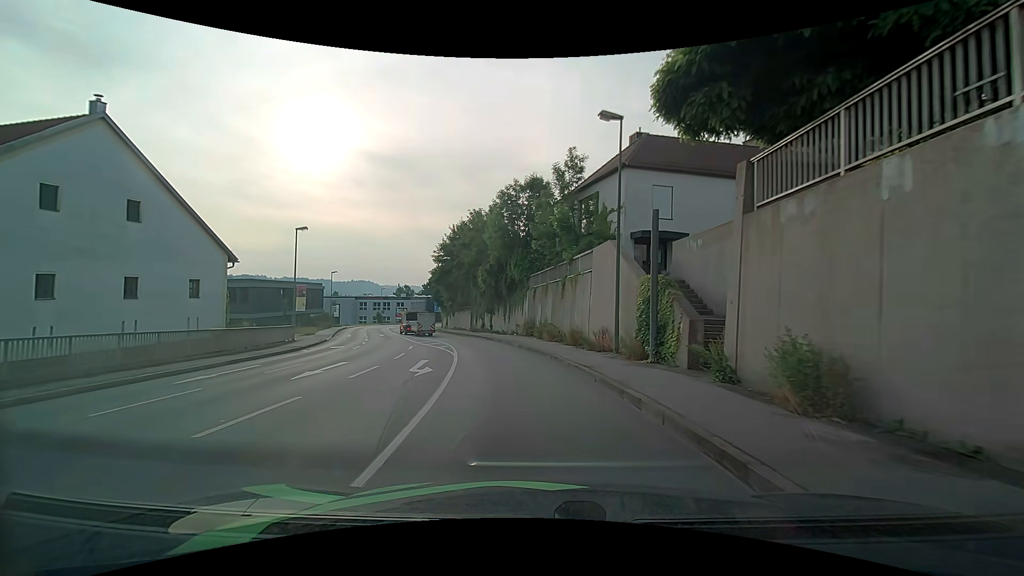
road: tertiary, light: Day
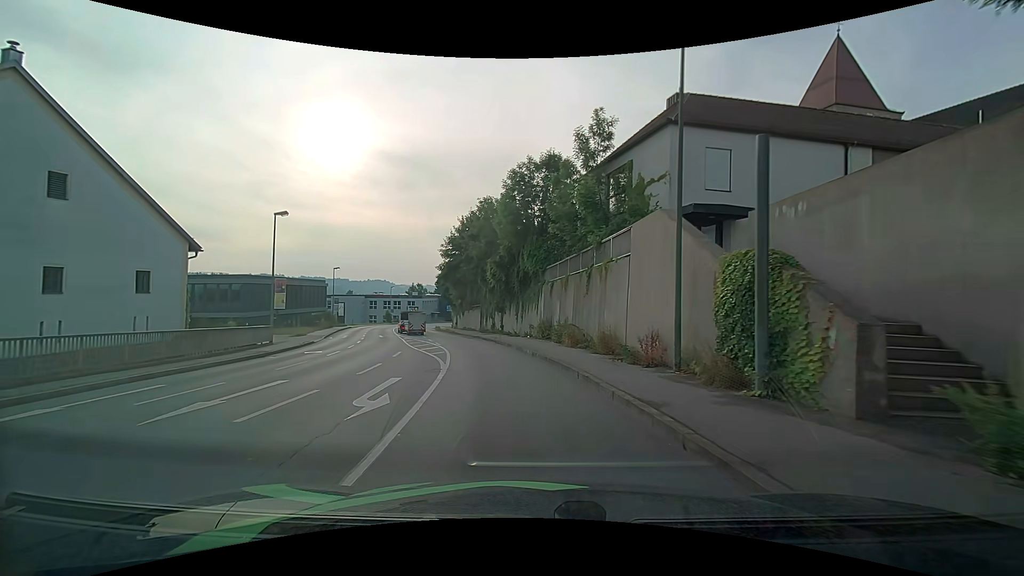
(-0.1, +5.3) m; -2°
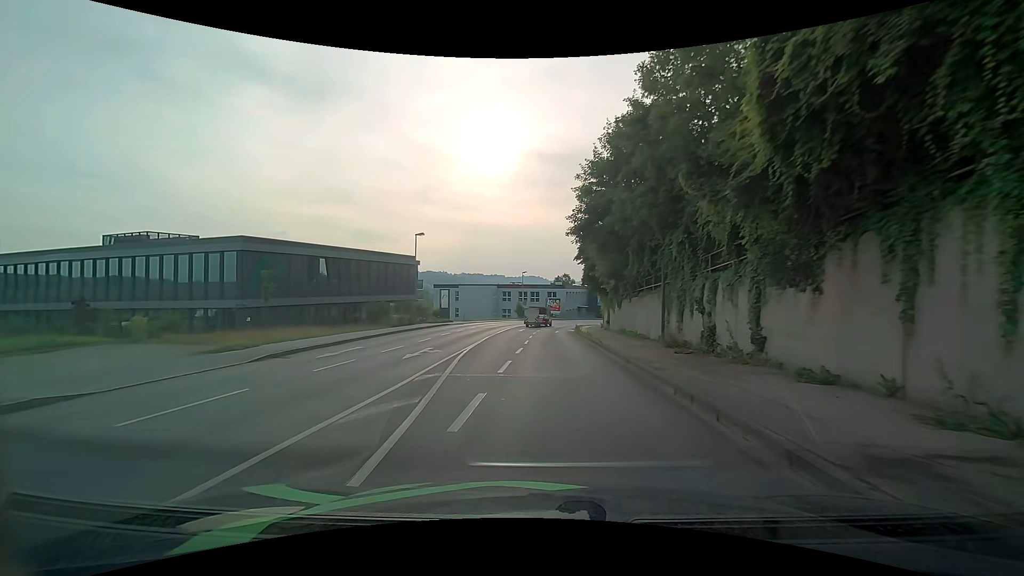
(-3.7, +27.9) m; -18°
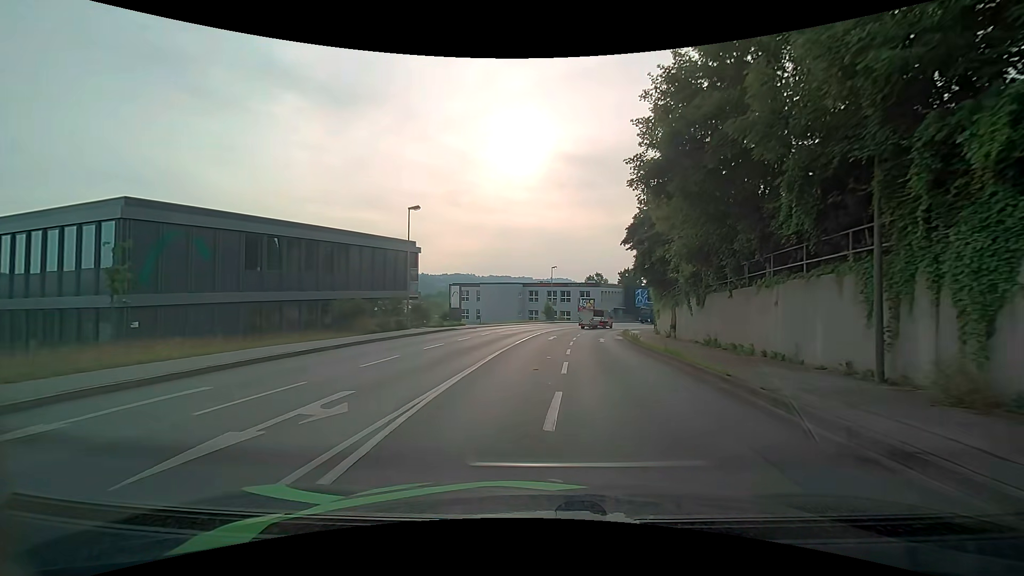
(-0.4, +11.9) m; -3°
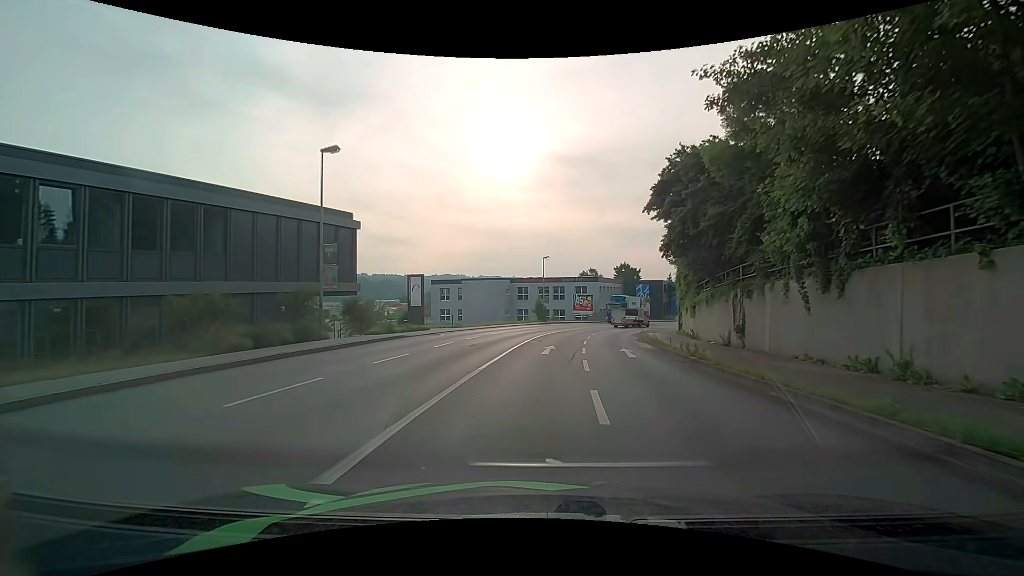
(+0.1, +11.7) m; +1°
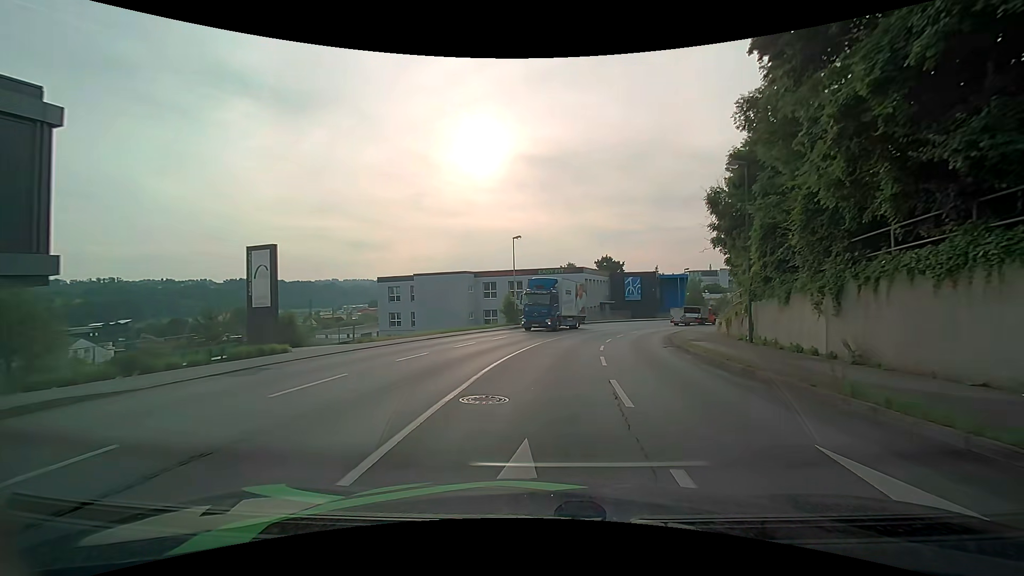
(+0.4, +16.6) m; +3°
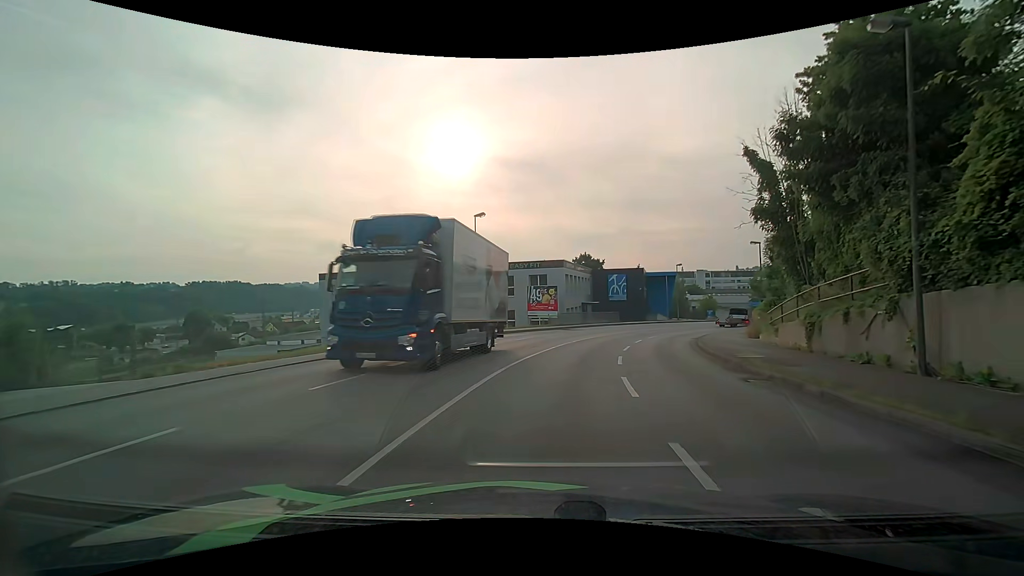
(+0.2, +11.0) m; +2°
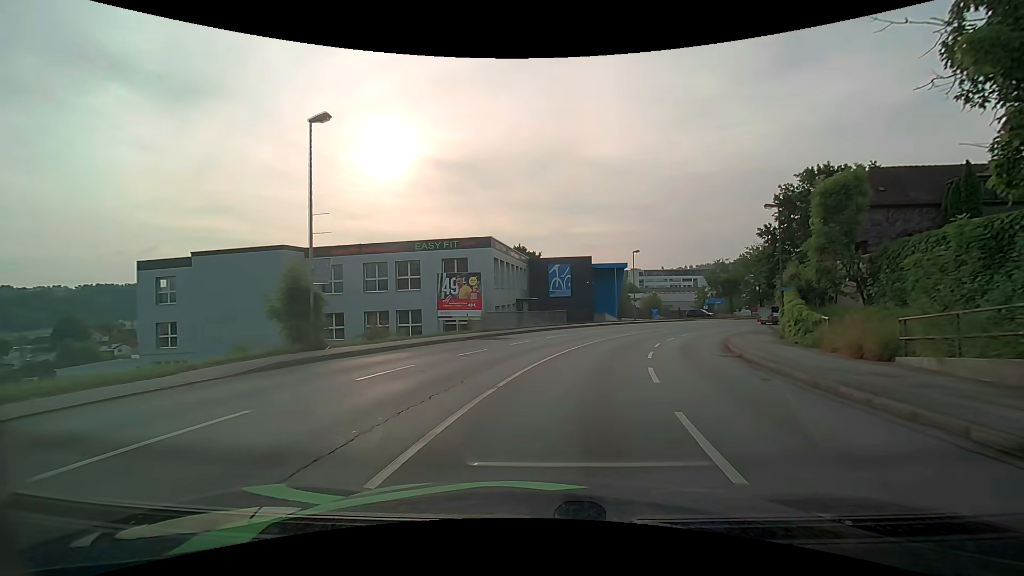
(+1.1, +16.4) m; +8°
(+1, +10) (+2, +20) (+5, +29) (+9, +39) (+14, +47) (+20, +56) (+26, +63) (+33, +71) (+40, +78) (+48, +84) m
